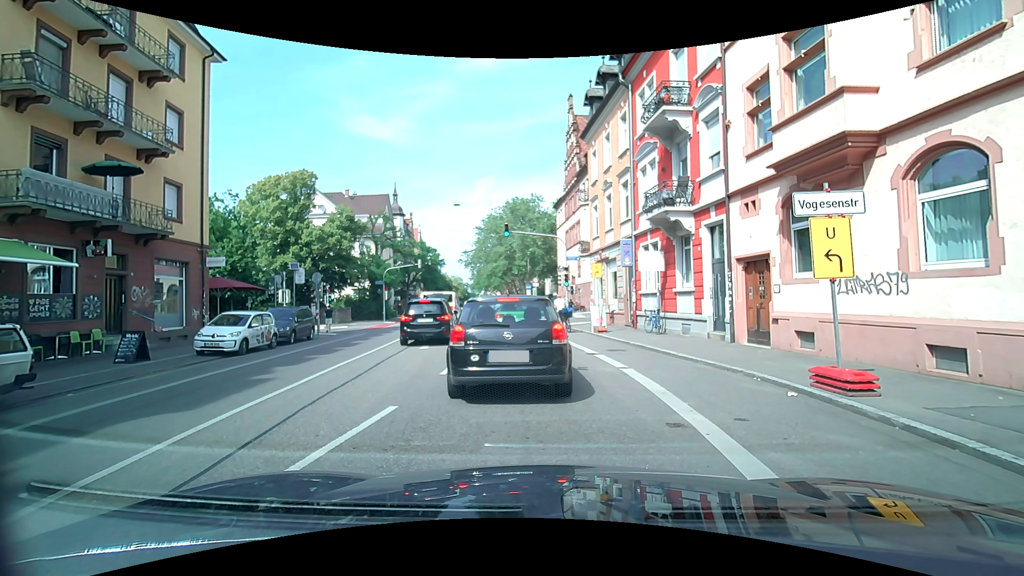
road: secondary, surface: asphalt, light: Day
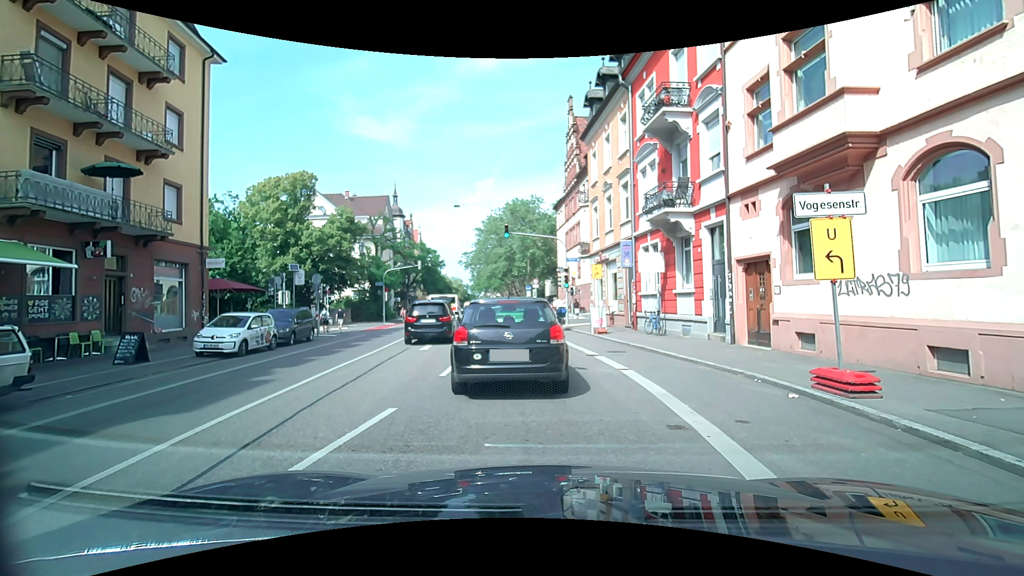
(0.0, 0.0) m; 0°
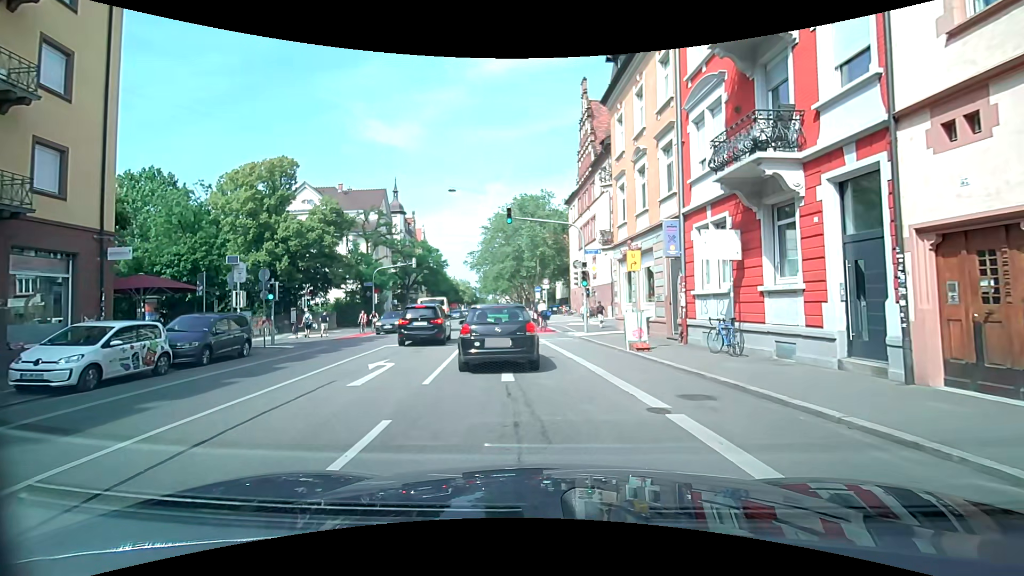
(+0.4, +6.9) m; +2°
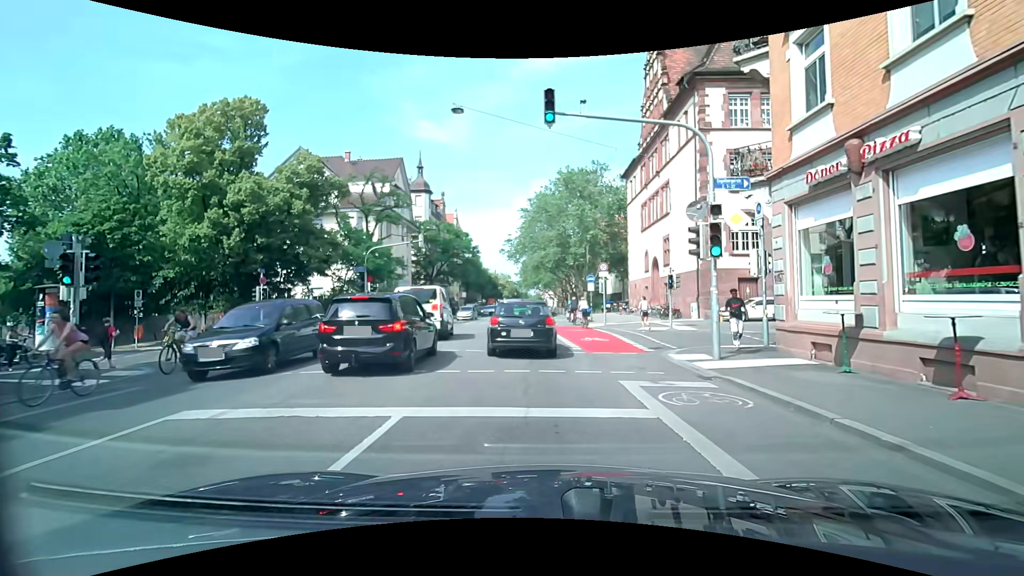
(-0.5, +13.3) m; -6°
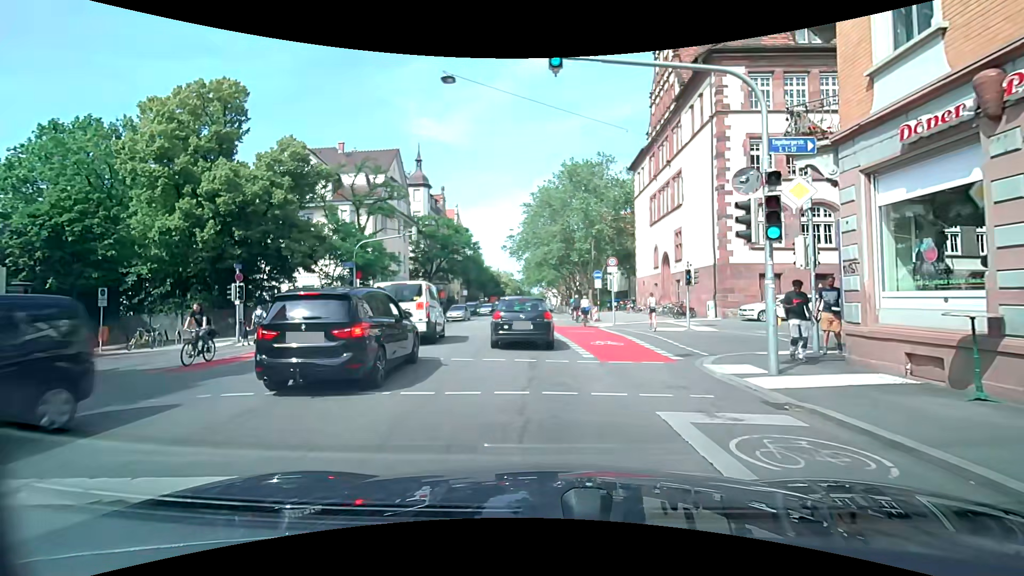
(0.0, +2.6) m; +1°
